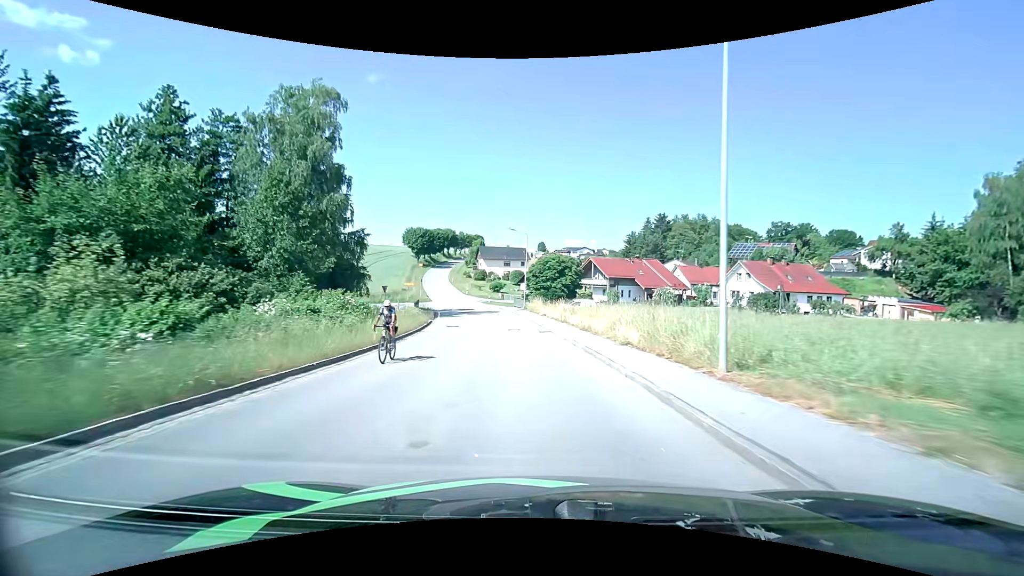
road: tertiary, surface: asphalt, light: Day
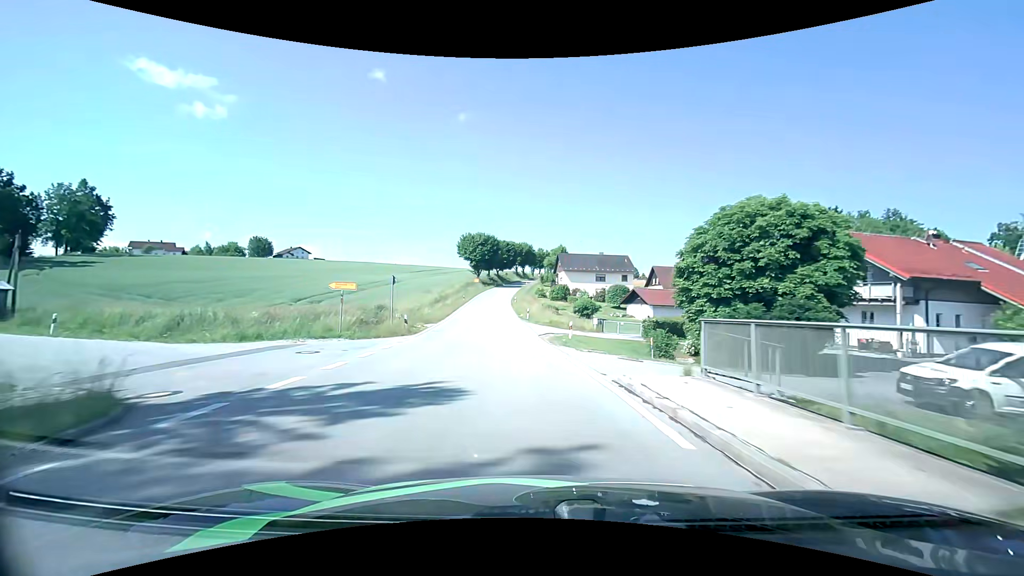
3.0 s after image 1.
(-3.7, +45.0) m; -10°
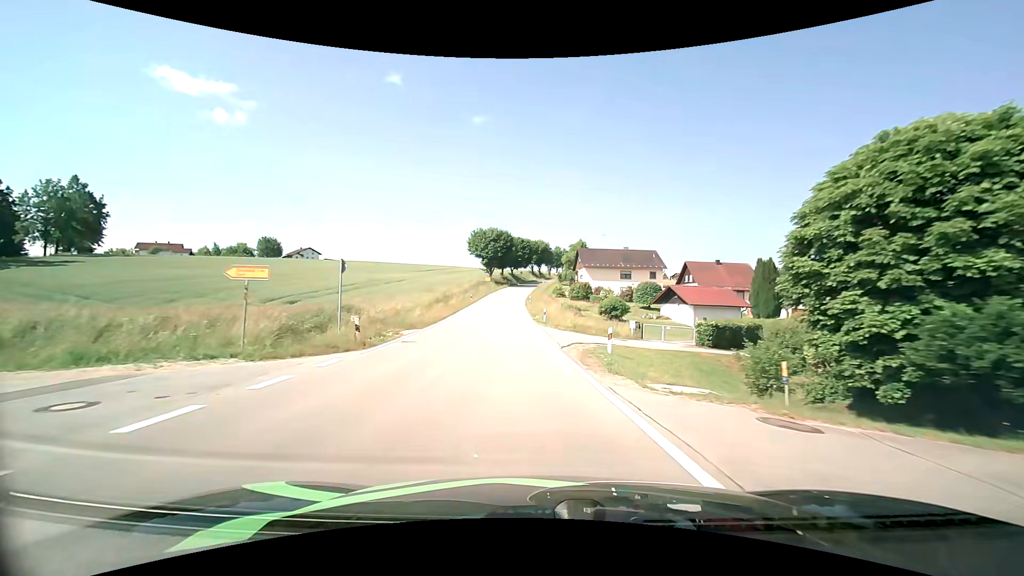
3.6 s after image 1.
(-0.2, +9.4) m; -2°
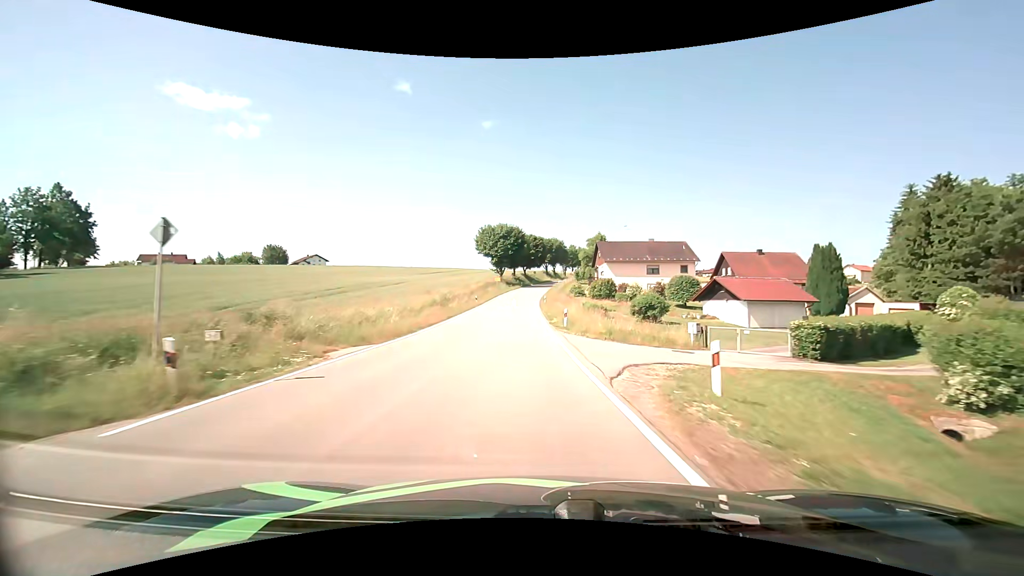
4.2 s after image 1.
(-0.1, +9.5) m; -2°
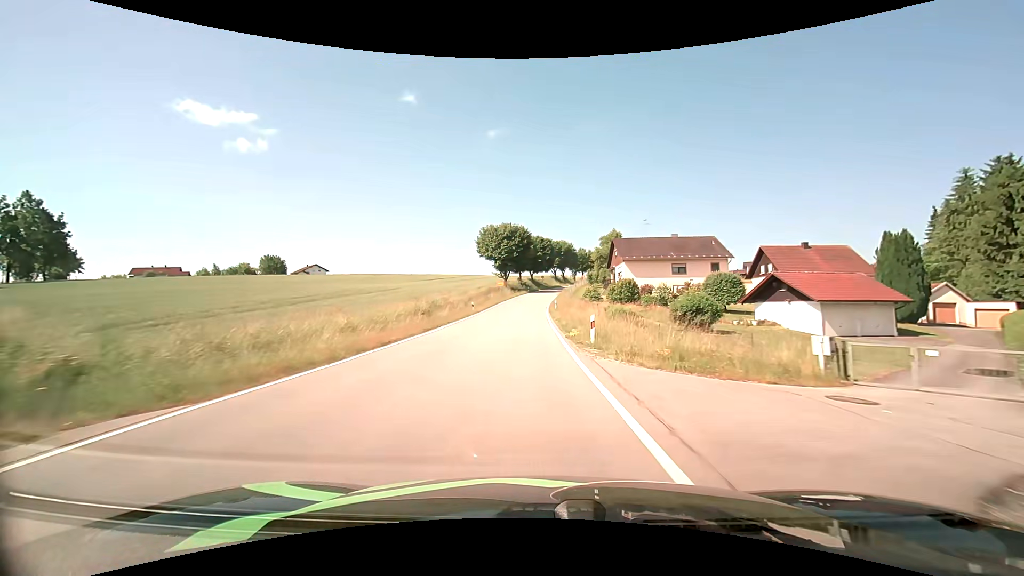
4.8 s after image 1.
(-0.1, +9.7) m; -1°
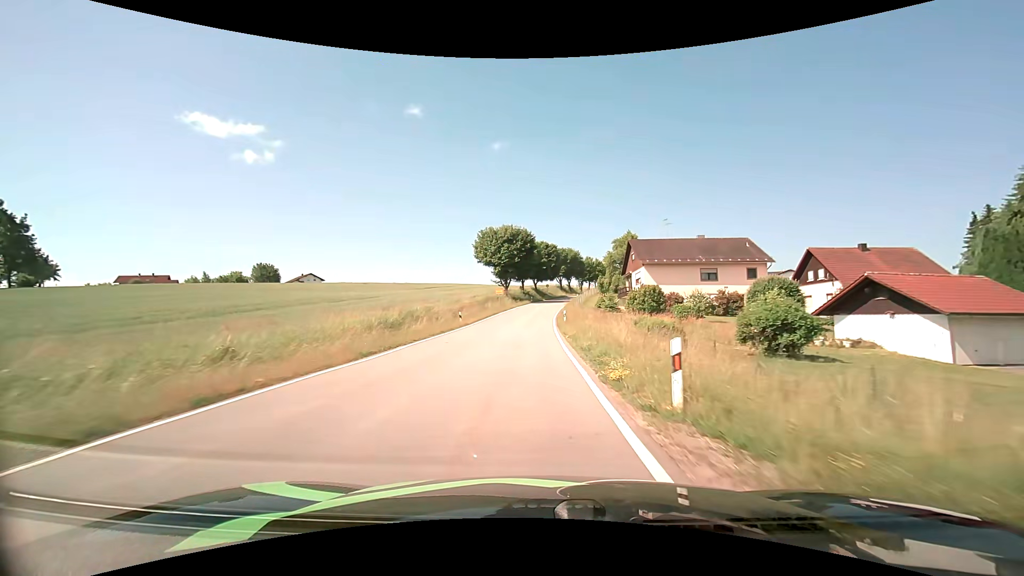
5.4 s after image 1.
(-0.1, +9.8) m; -1°
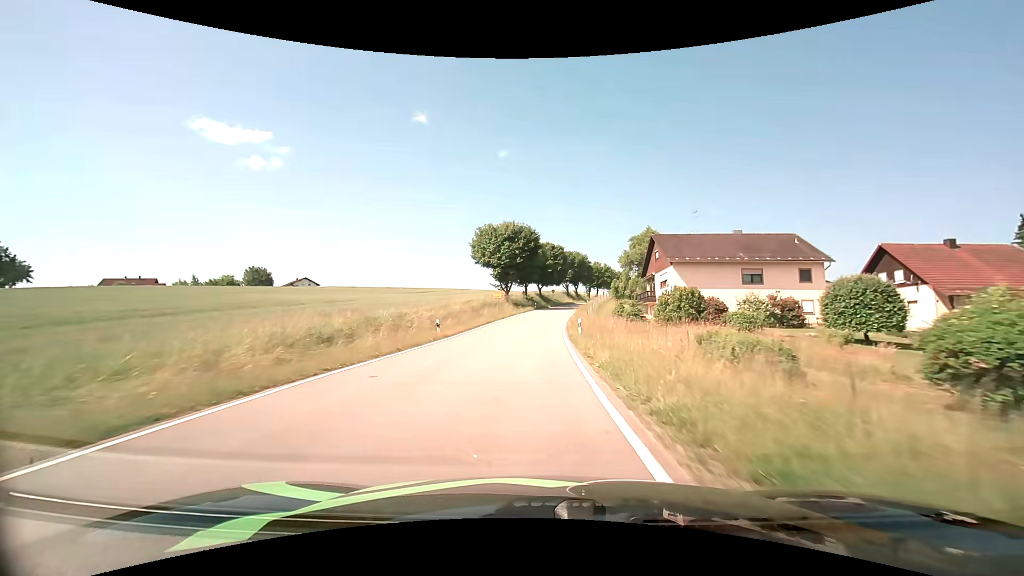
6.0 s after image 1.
(0.0, +9.8) m; 0°
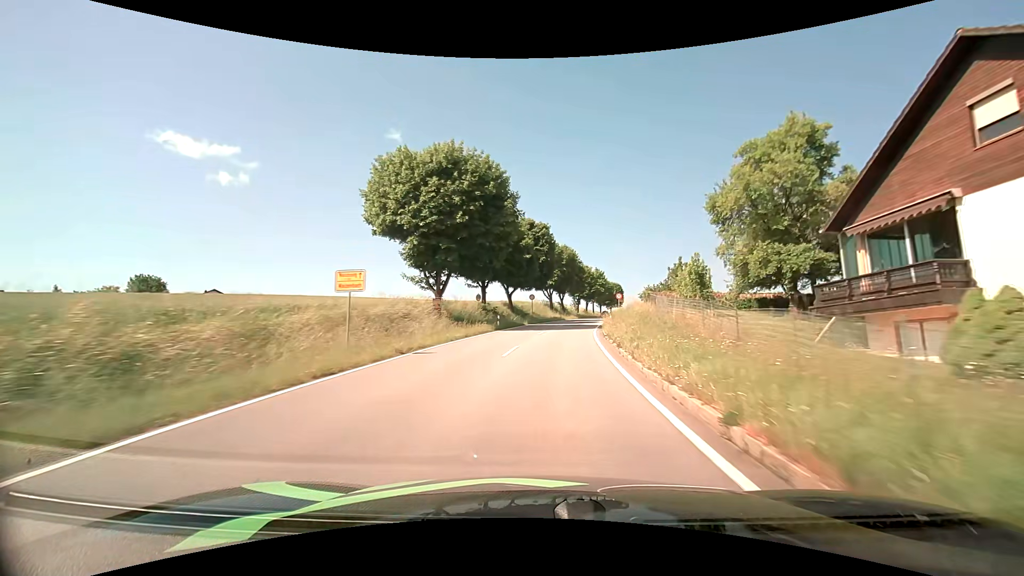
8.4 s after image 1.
(+0.2, +39.8) m; +3°
(0, +10) (+1, +20) (+2, +30) (+3, +40) (+5, +50) (+7, +60) (+9, +69) (+11, +79) (+13, +89) (+16, +98) m
